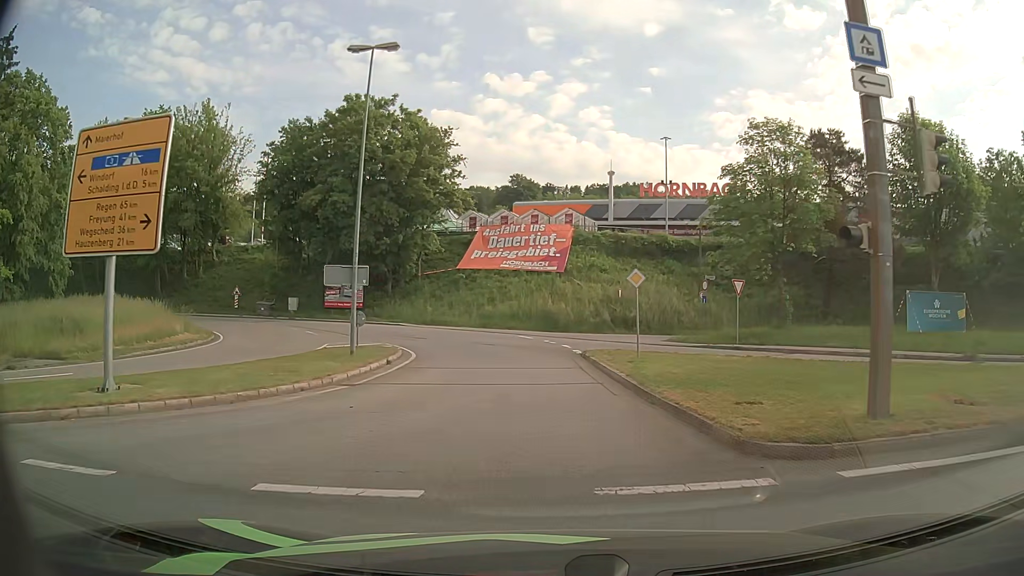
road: residential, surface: asphalt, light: Day
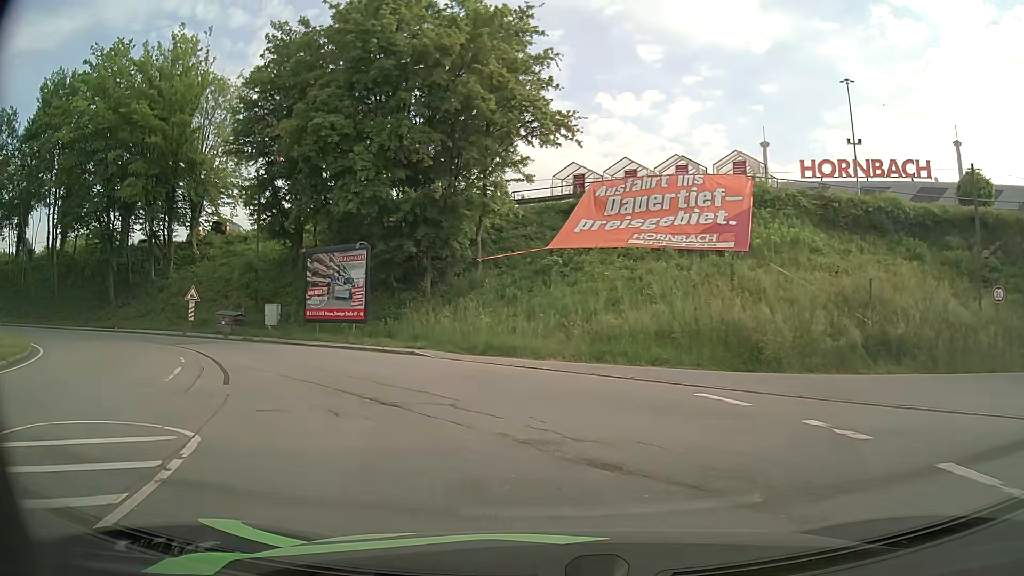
(-1.6, +22.9) m; -10°
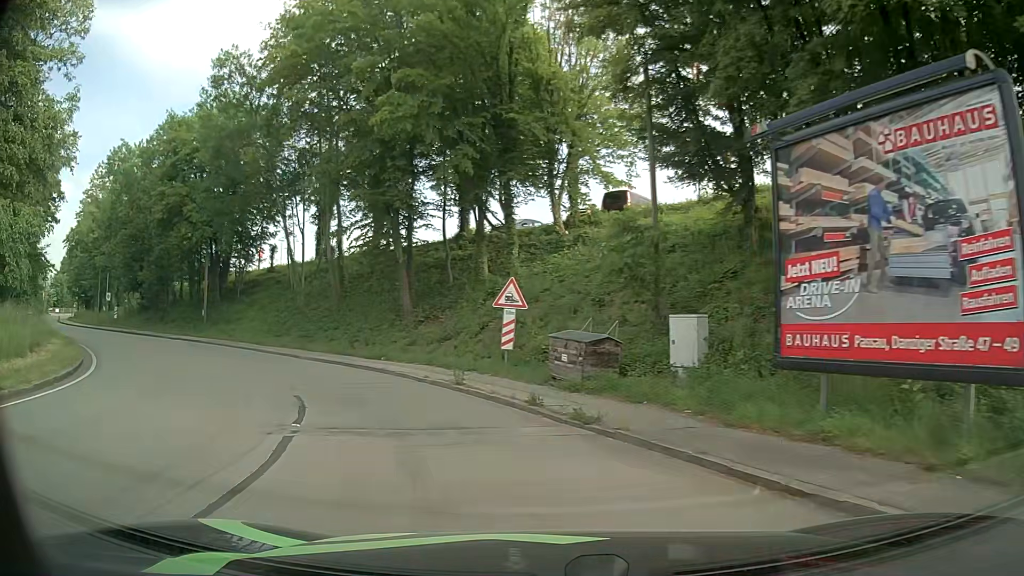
(-5.8, +18.4) m; -38°
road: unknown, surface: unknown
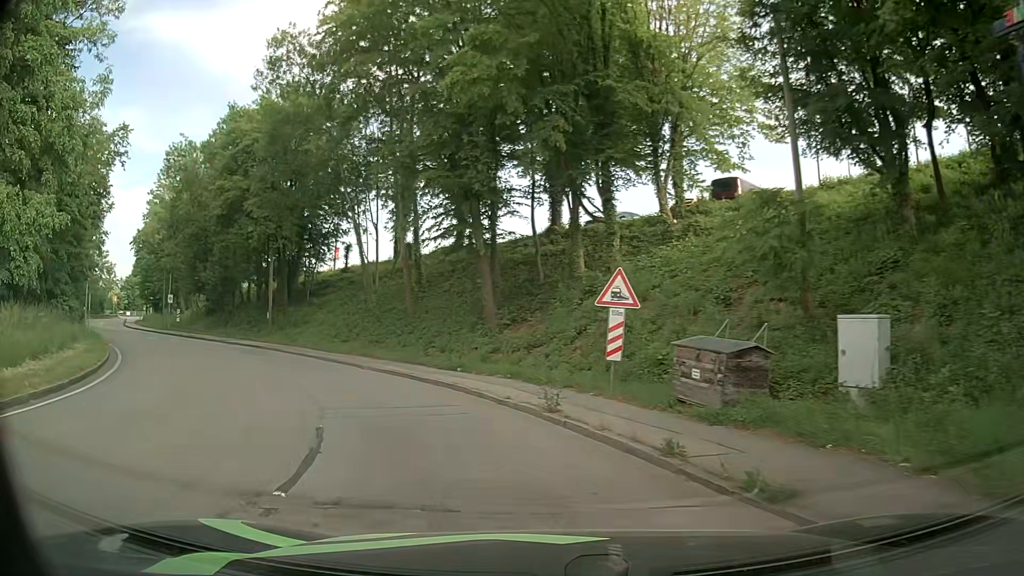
(-0.2, +3.7) m; -7°
